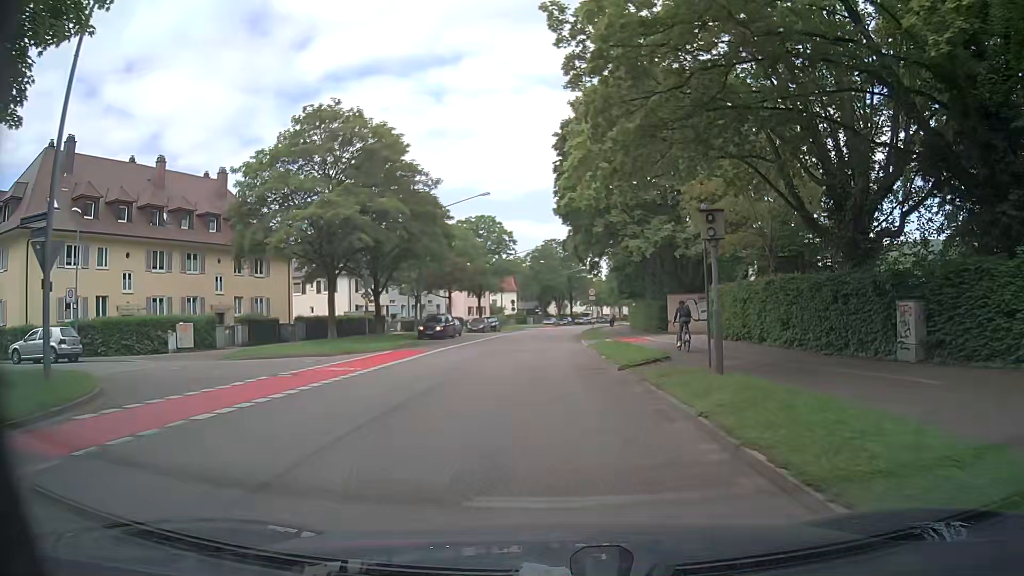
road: secondary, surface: asphalt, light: Day
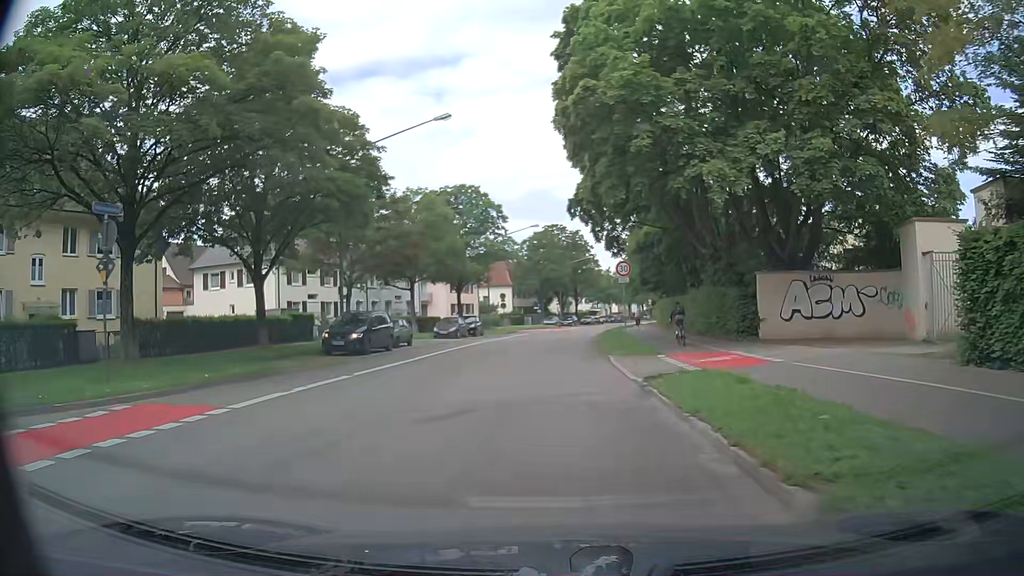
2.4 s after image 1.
(+0.1, +19.1) m; -1°
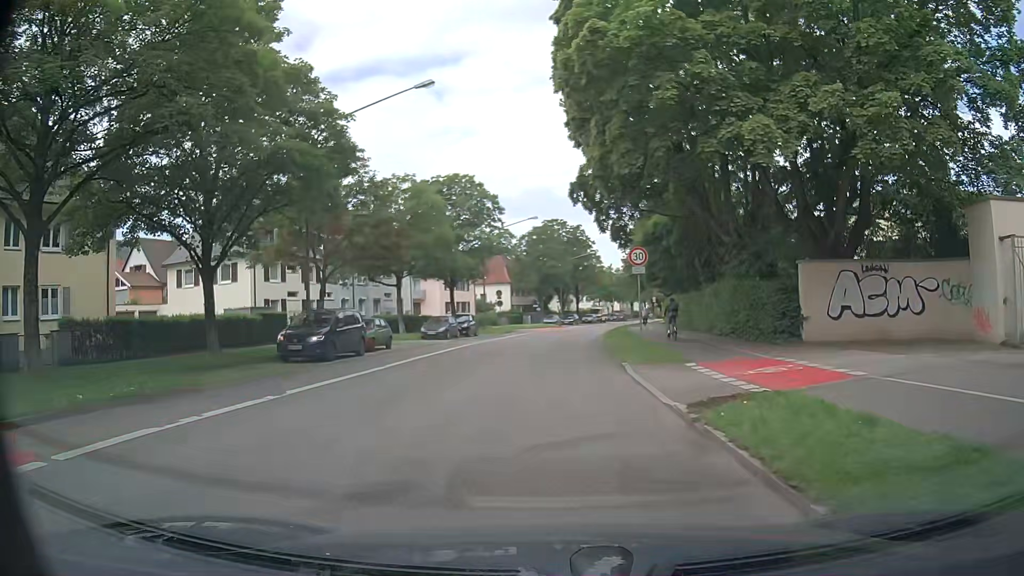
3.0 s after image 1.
(+0.1, +4.4) m; +1°
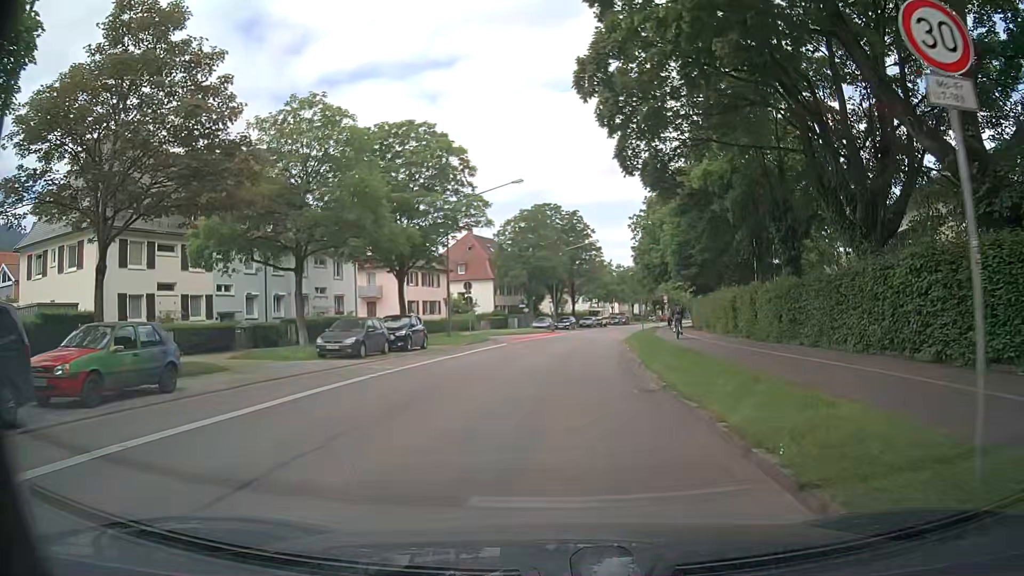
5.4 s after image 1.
(0.0, +17.4) m; +2°
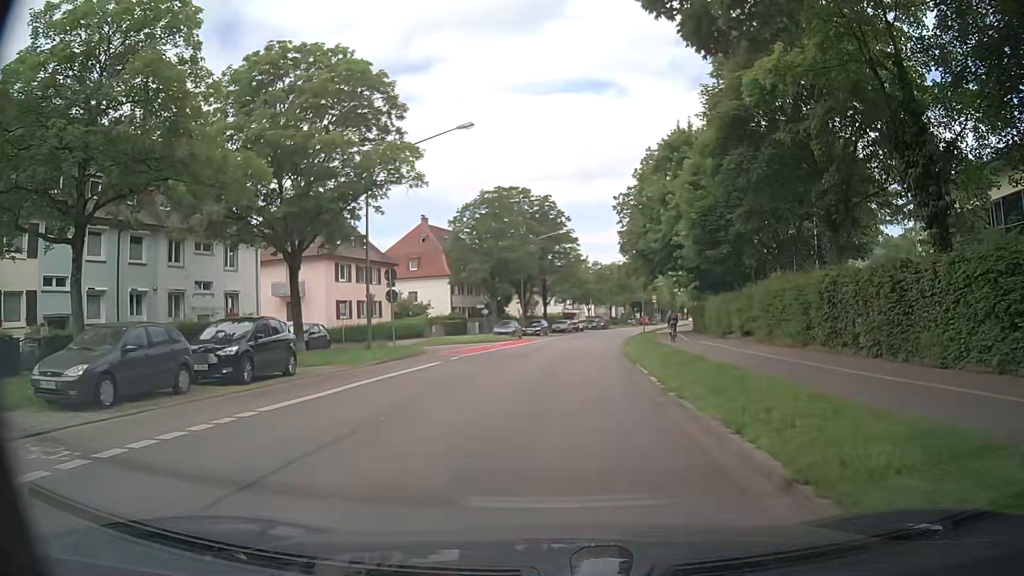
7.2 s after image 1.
(-0.1, +13.5) m; +1°
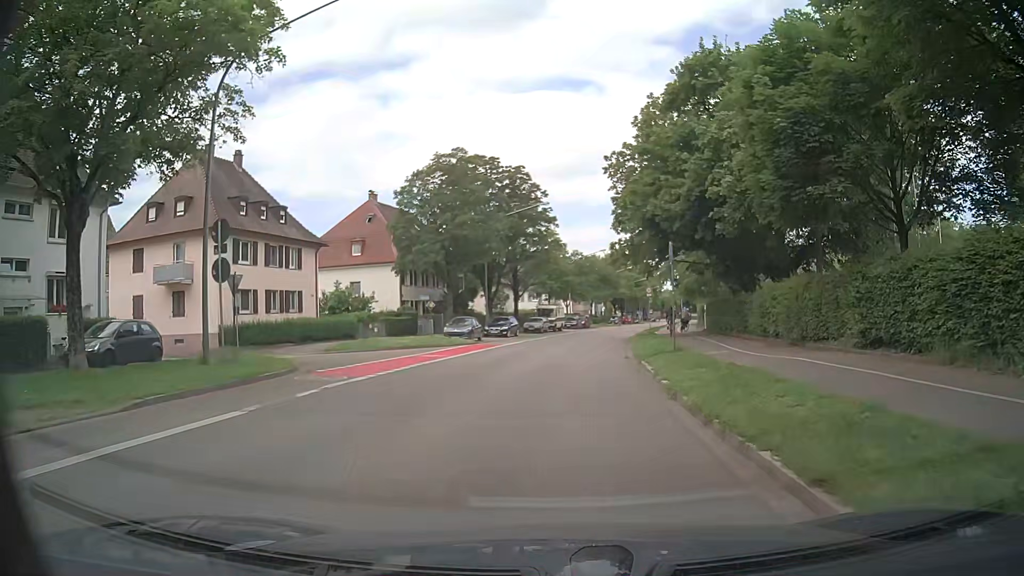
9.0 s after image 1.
(+0.3, +13.5) m; +1°
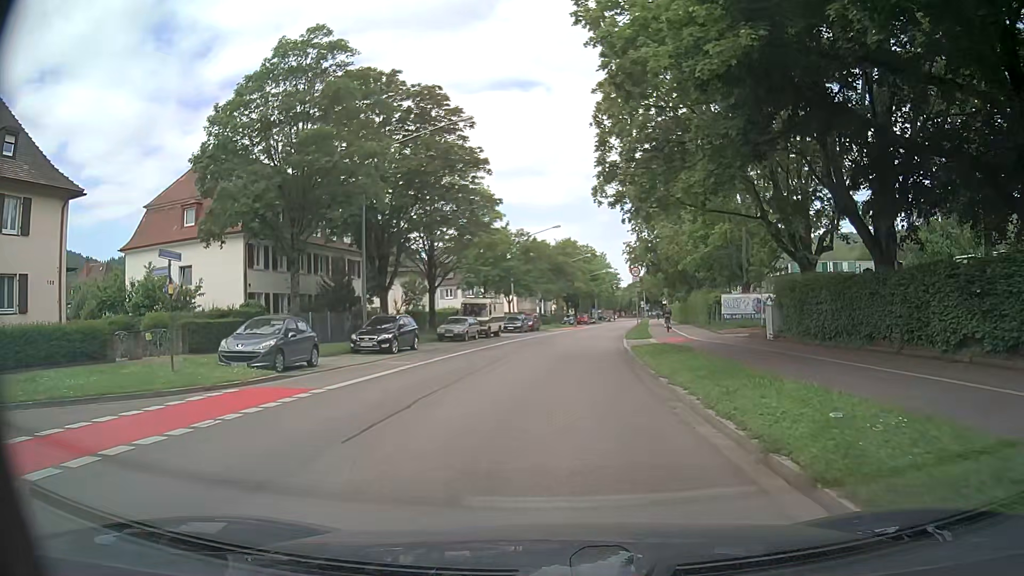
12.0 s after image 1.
(+1.3, +22.6) m; +6°
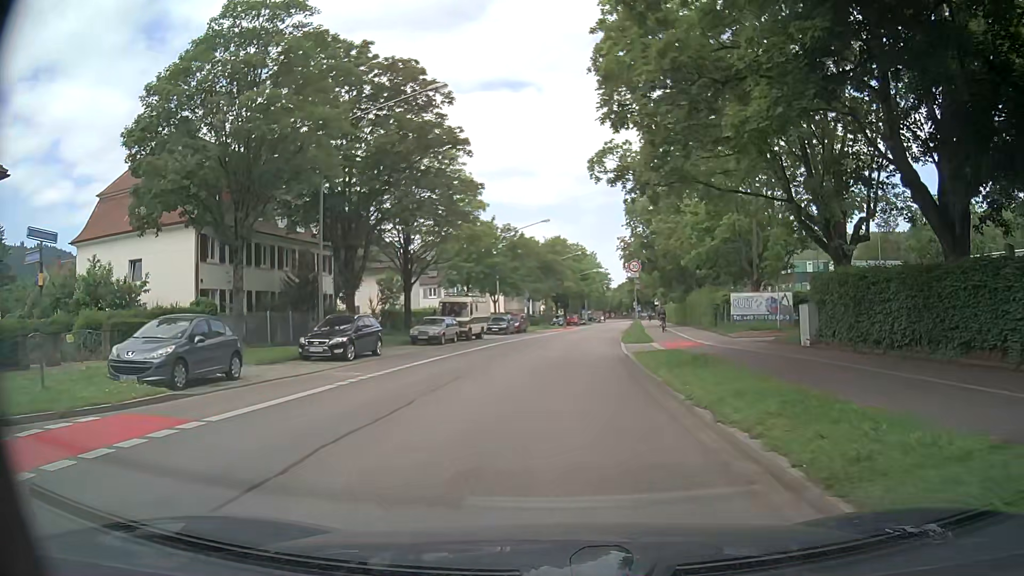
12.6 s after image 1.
(0.0, +4.5) m; +1°
(0, +10) (+1, +20) (+1, +30) (+2, +40) (+3, +50) (+5, +60) (+6, +70) (+7, +80) (+8, +90) (+9, +99) m
